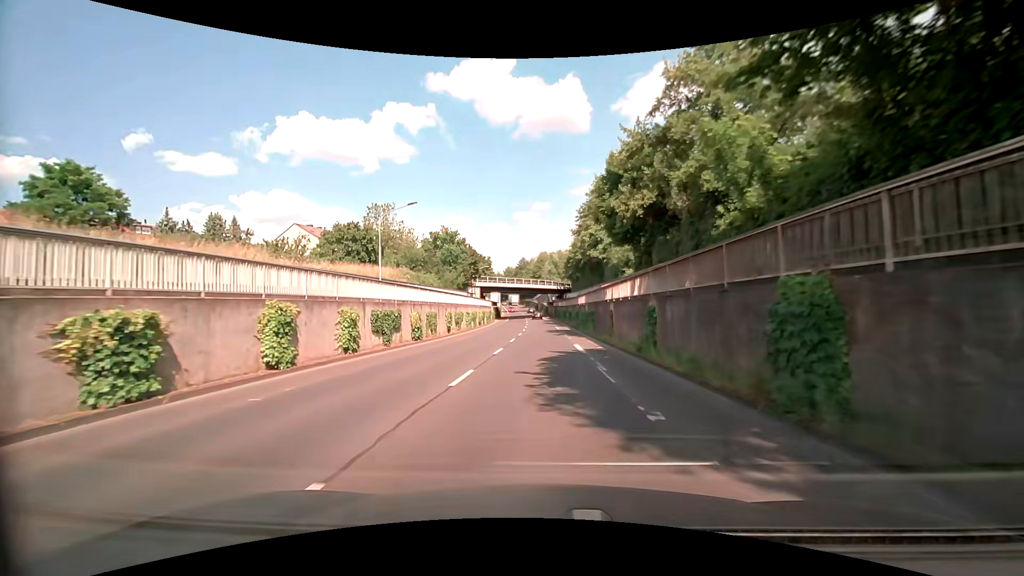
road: secondary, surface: asphalt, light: Day
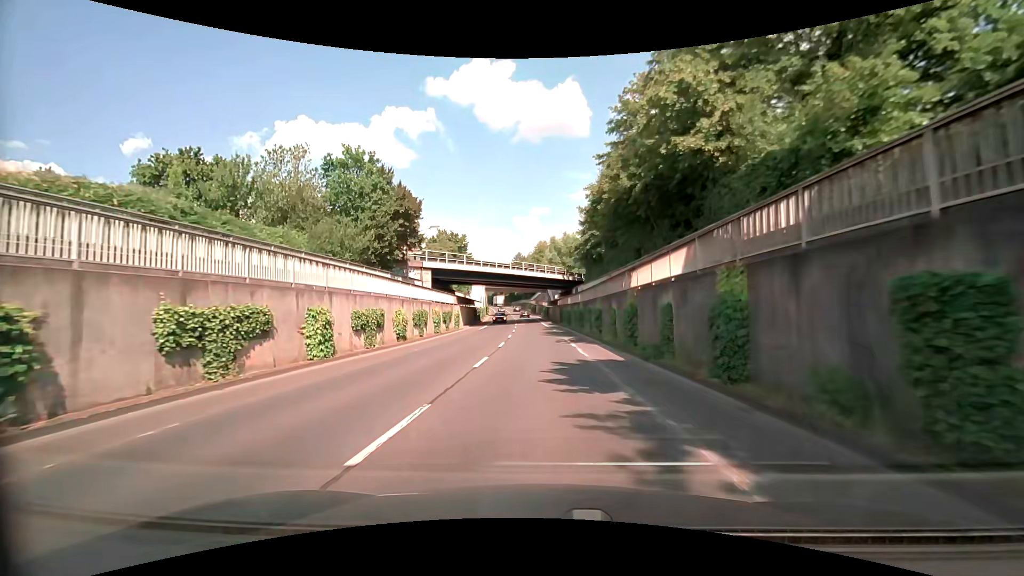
(+0.1, +32.4) m; 0°
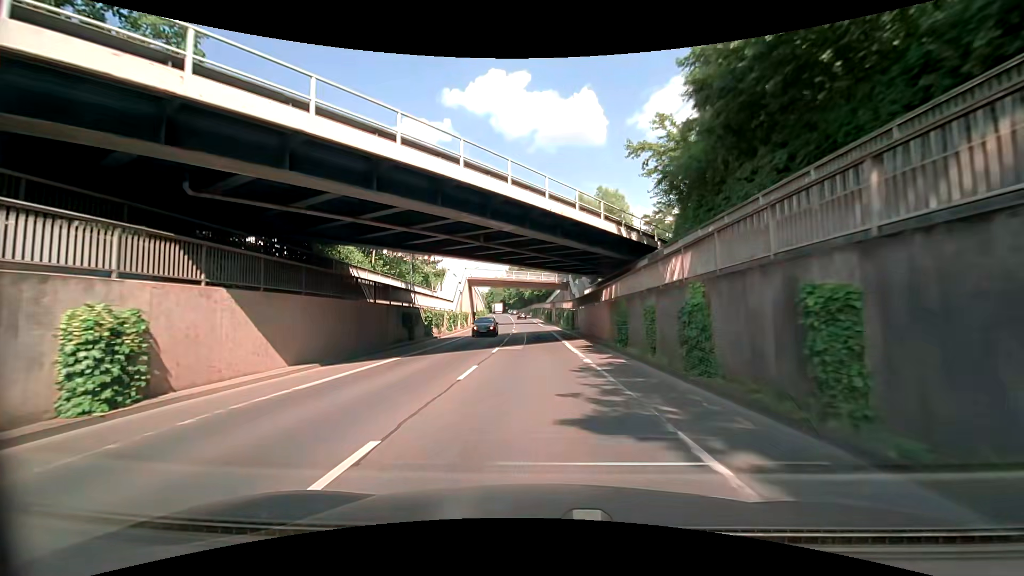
(-0.2, +38.3) m; -1°
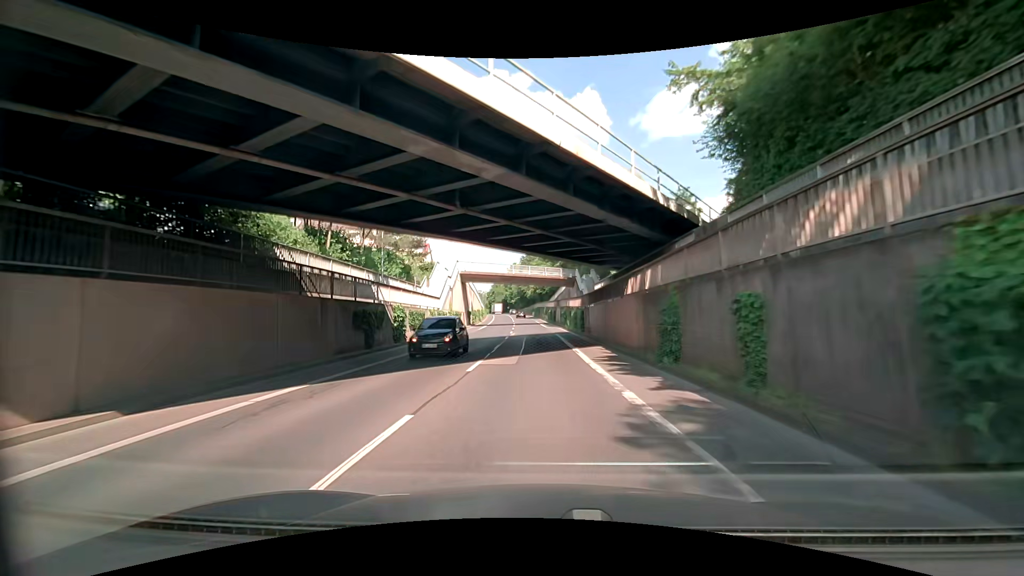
(0.0, +7.6) m; 0°
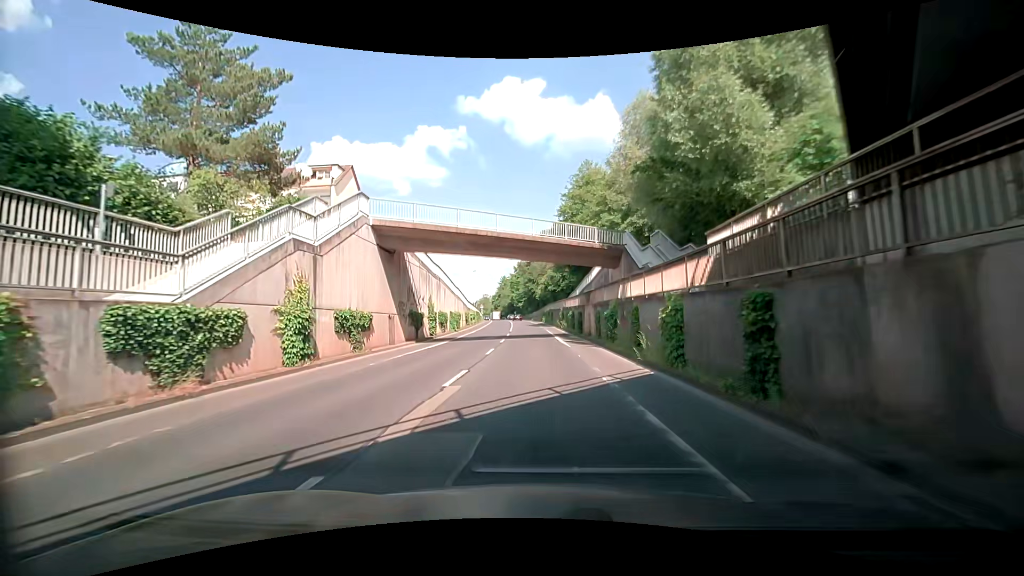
(-0.5, +29.7) m; -2°
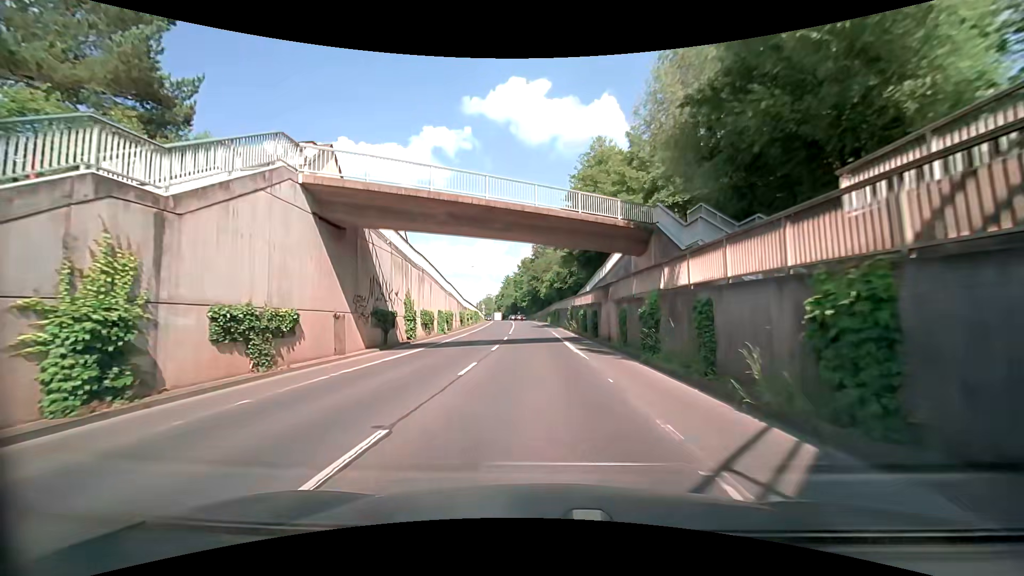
(-0.1, +7.3) m; -1°
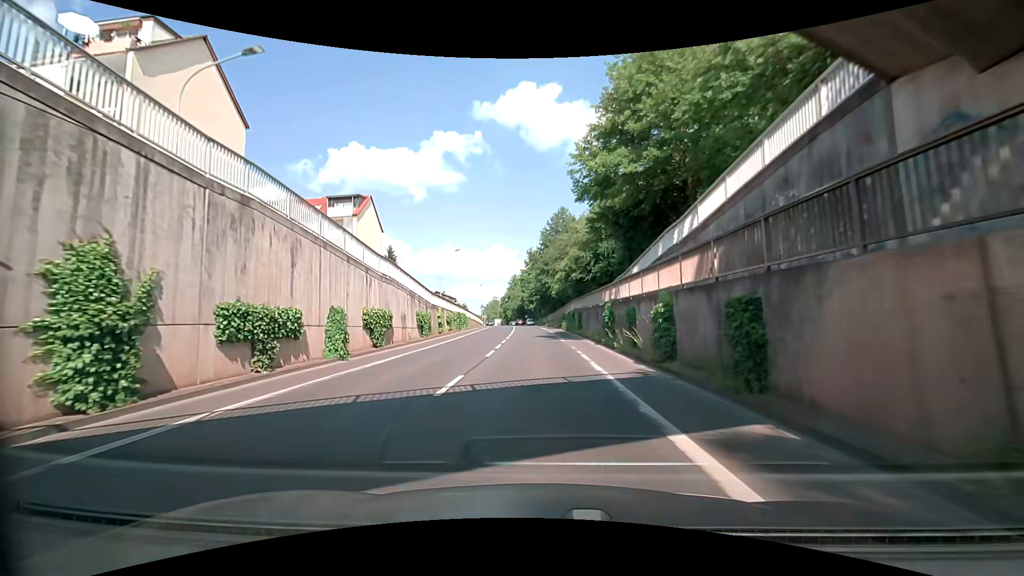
(-0.2, +21.2) m; -1°
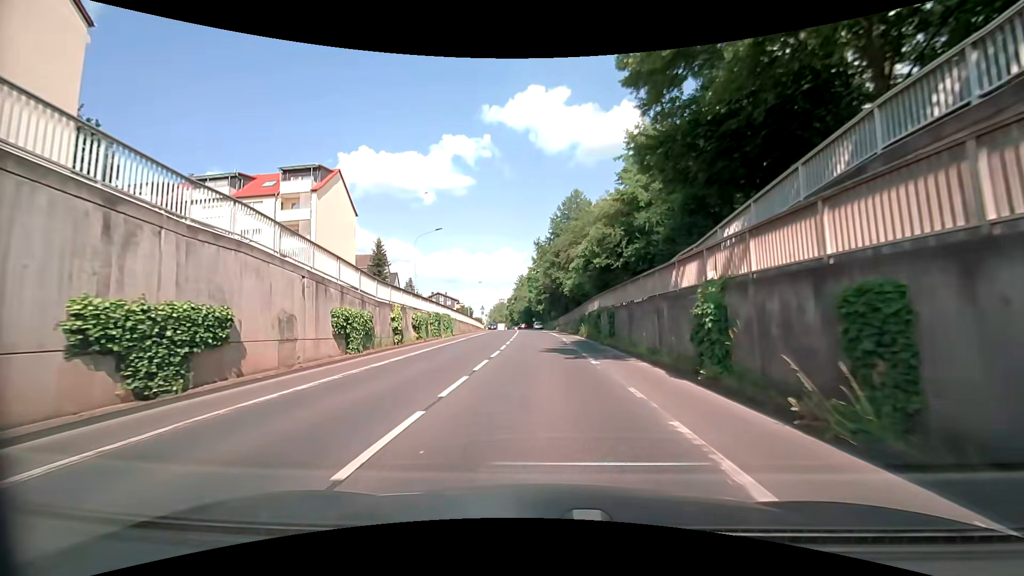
(+0.1, +13.7) m; -1°
(0, +10) (0, +20) (0, +30) (-1, +40) (-1, +50) (-2, +60) (-2, +70) (-3, +80) (-4, +90) (-5, +100) m
